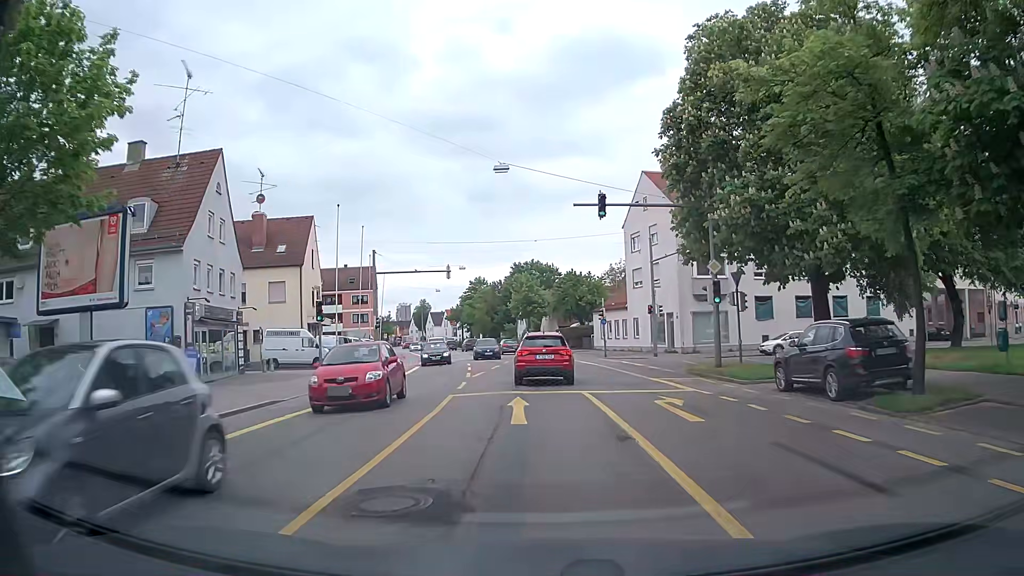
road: tertiary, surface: asphalt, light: Day
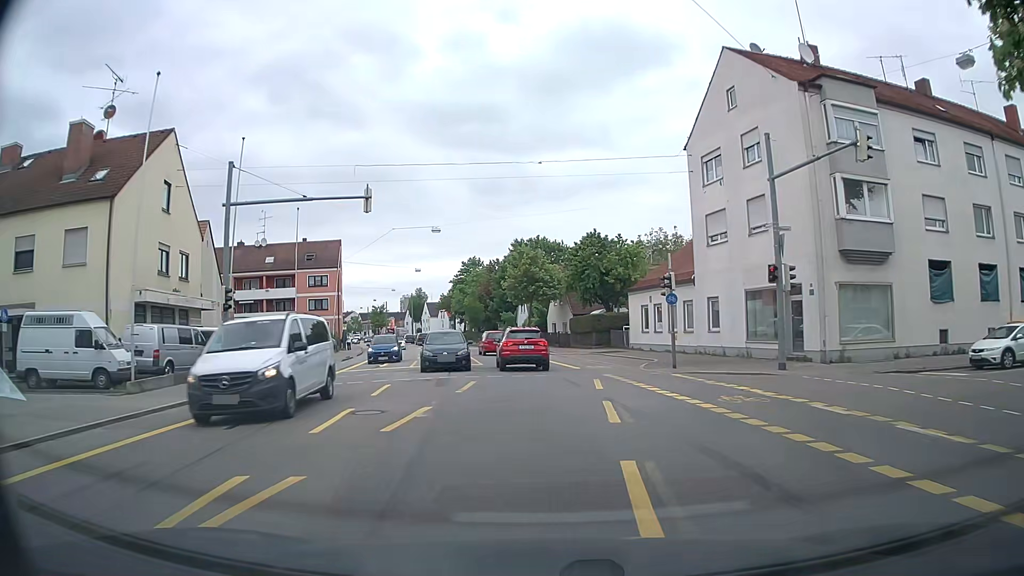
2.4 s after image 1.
(-0.1, +22.6) m; -1°
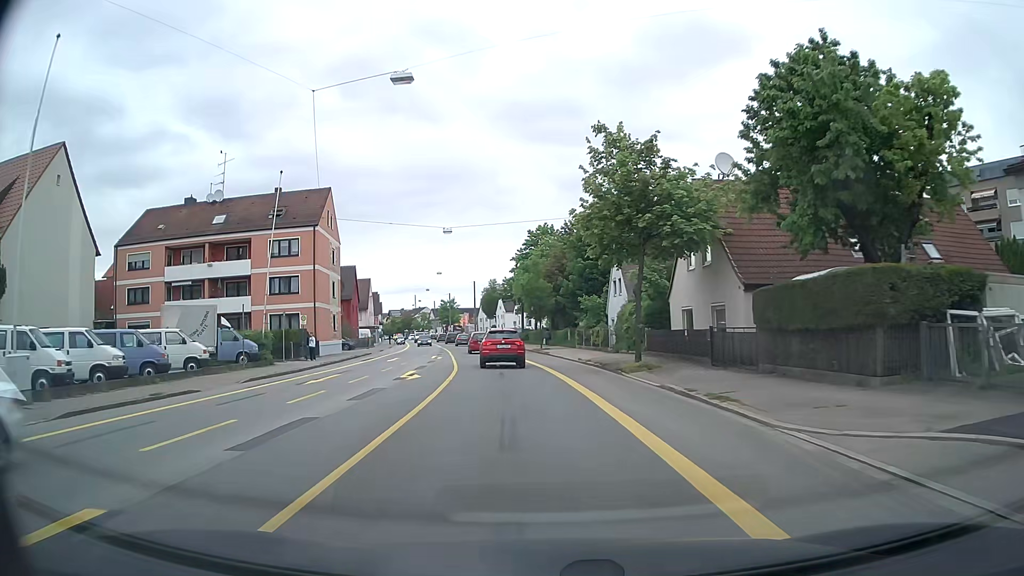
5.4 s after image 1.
(-0.8, +32.1) m; -6°
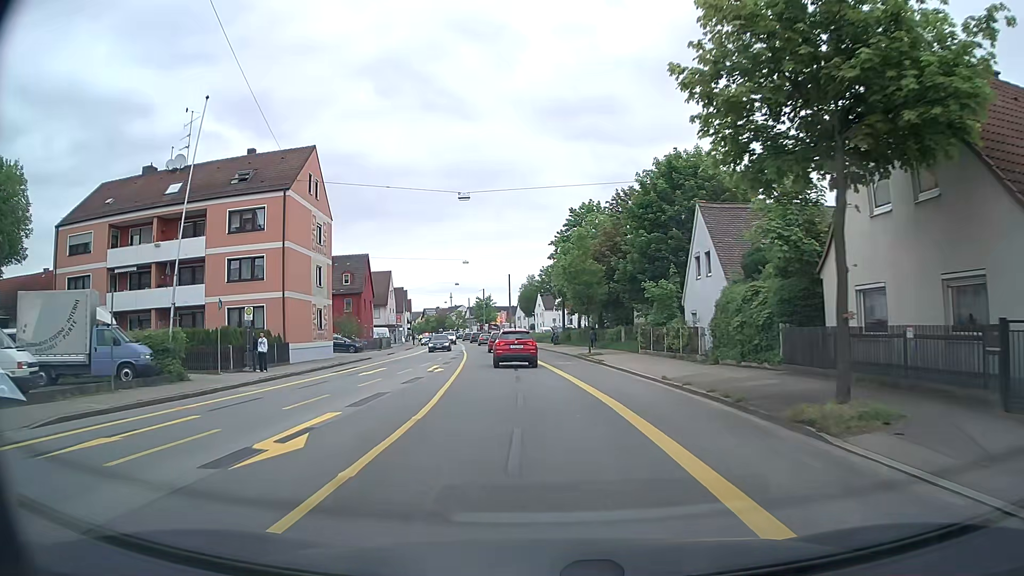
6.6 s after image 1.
(-0.5, +13.3) m; -4°
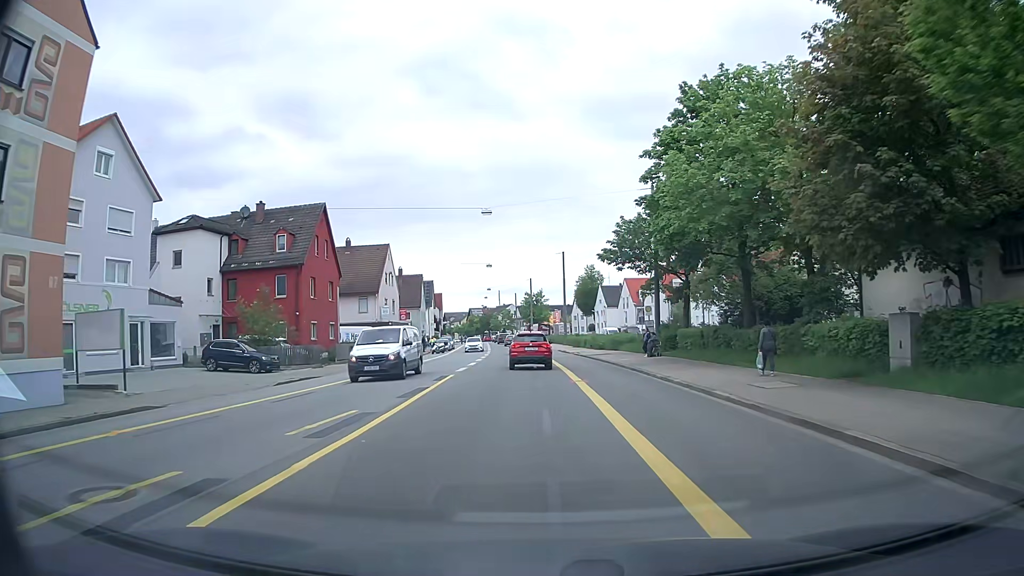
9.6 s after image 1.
(-1.5, +33.5) m; -5°
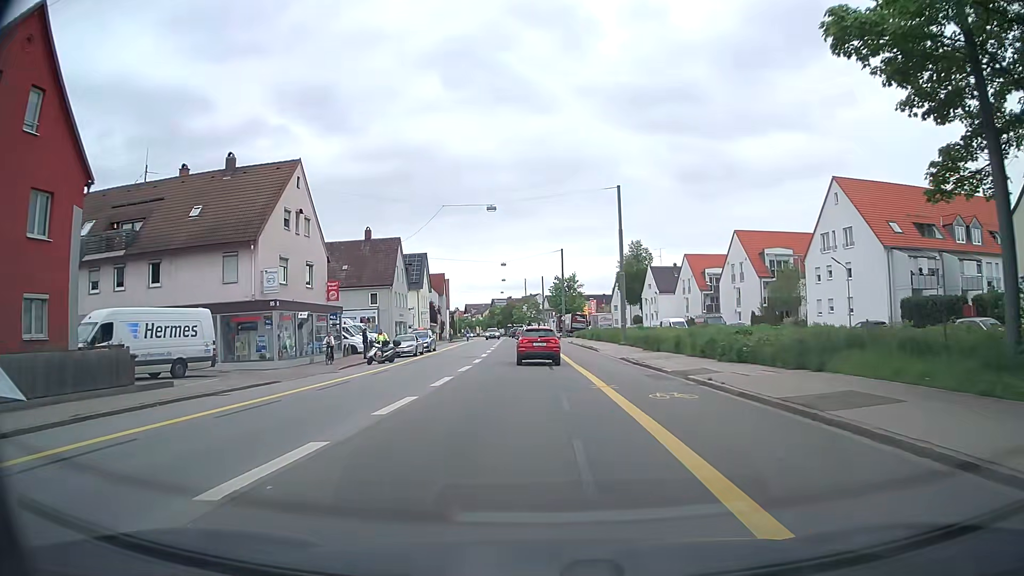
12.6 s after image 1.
(-0.7, +33.8) m; -2°
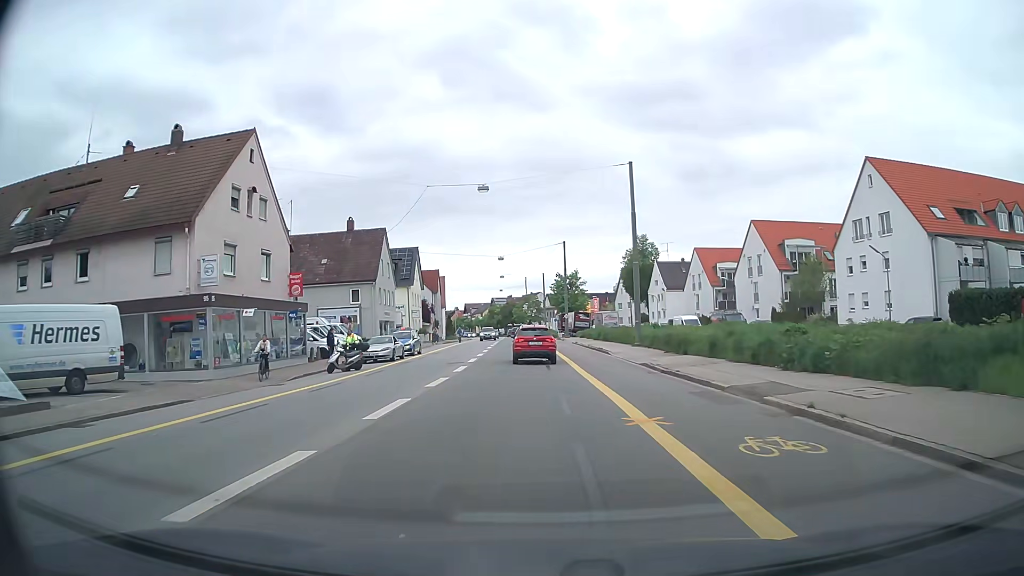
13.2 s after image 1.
(0.0, +6.5) m; -1°
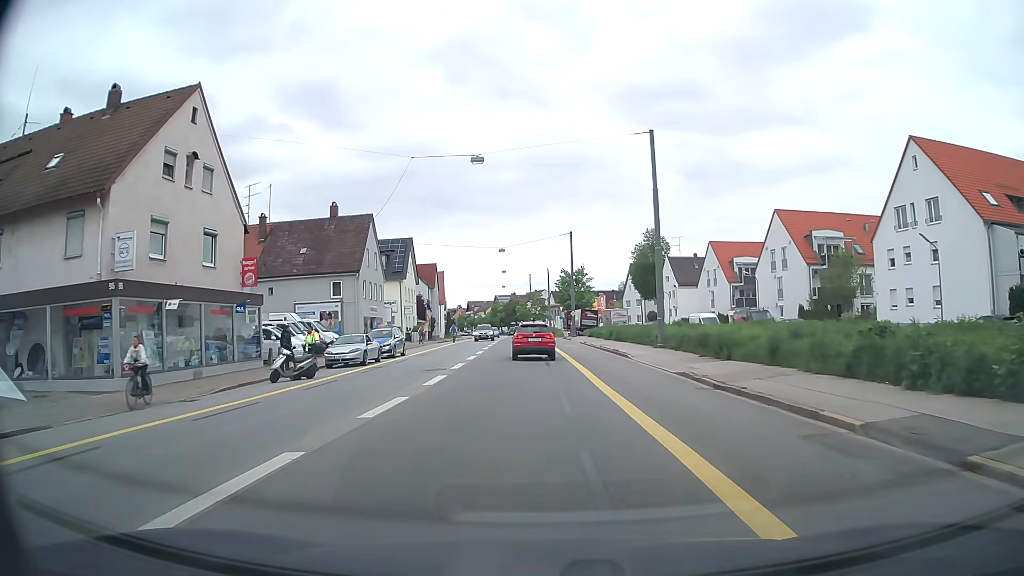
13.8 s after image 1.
(0.0, +6.4) m; 0°
(0, +10) (0, +20) (0, +30) (0, +40) (-1, +50) (-1, +60) (-2, +70) (-2, +80) (-2, +90) (-3, +100) m
